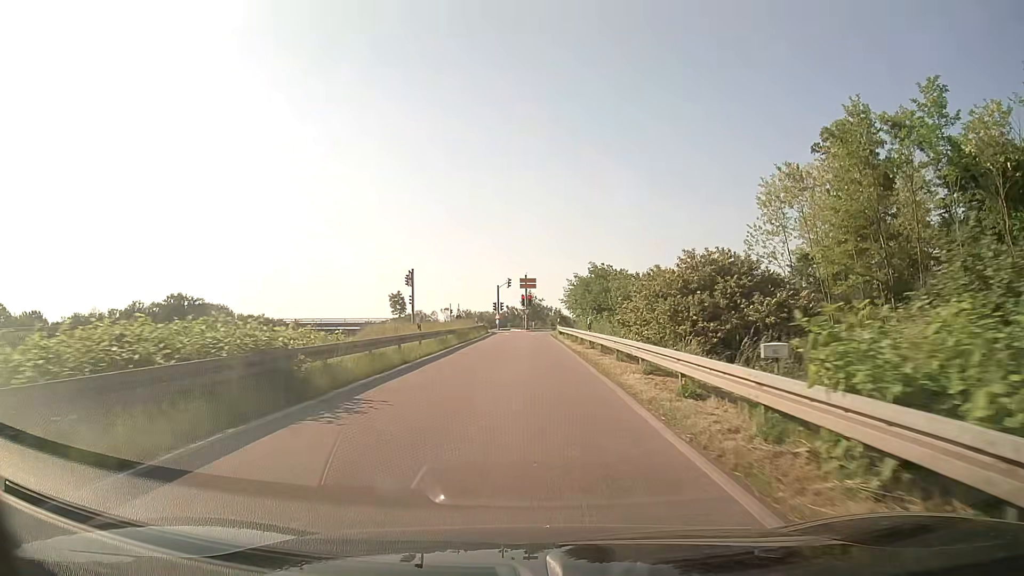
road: trunk_link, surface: asphalt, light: Day
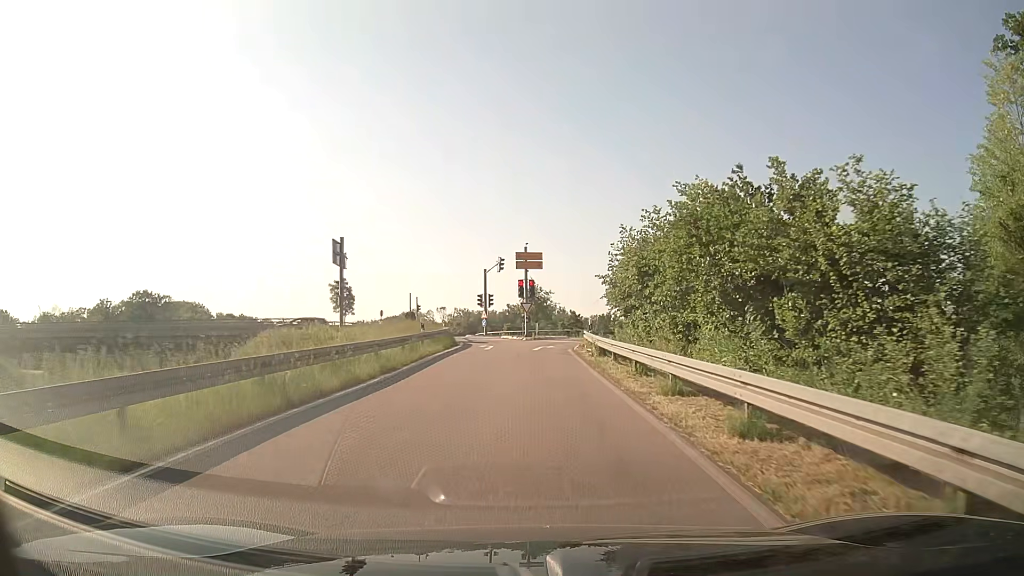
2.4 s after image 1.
(-0.2, +27.4) m; -1°
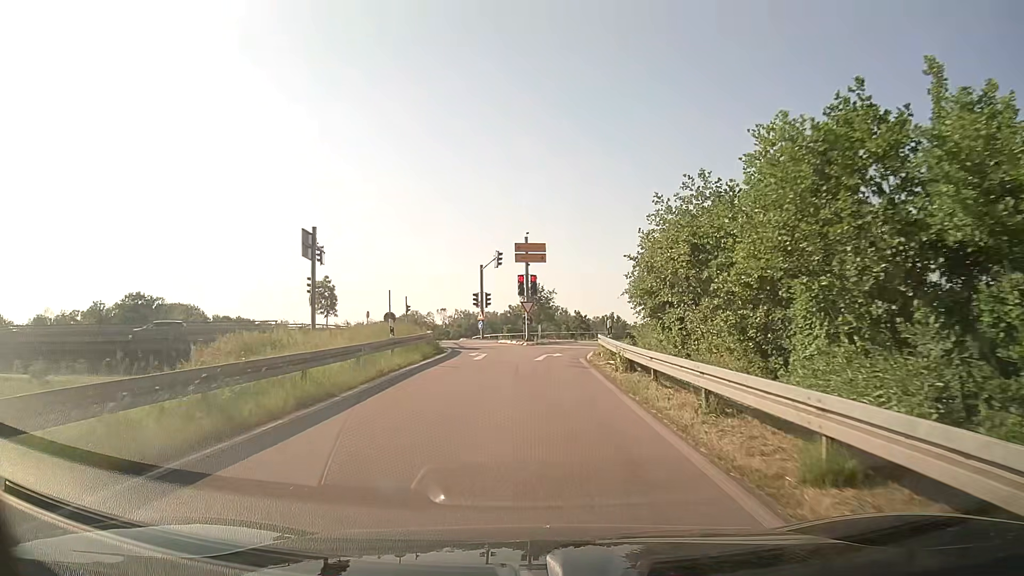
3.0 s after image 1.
(0.0, +6.0) m; 0°
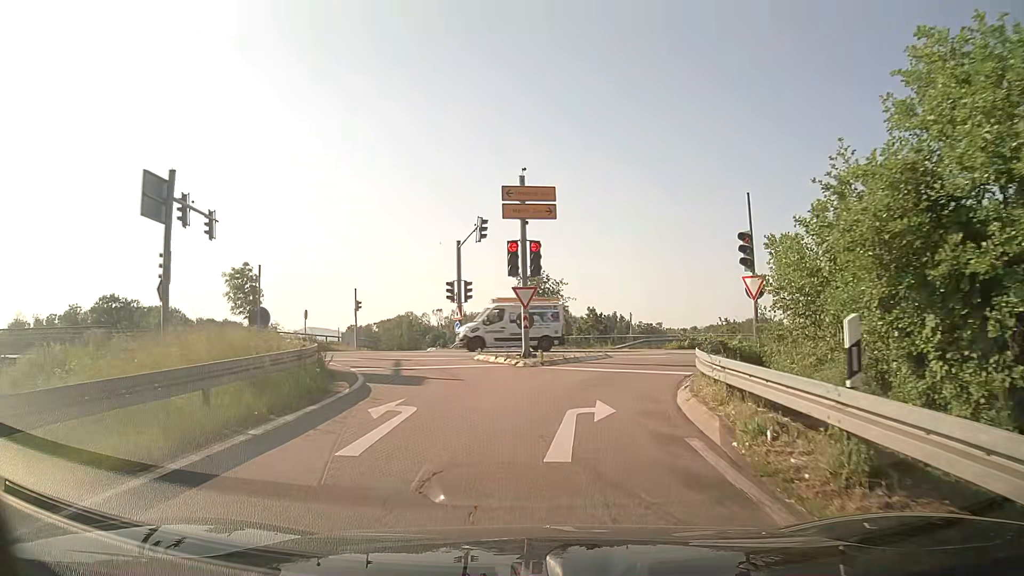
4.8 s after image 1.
(0.0, +16.0) m; 0°
